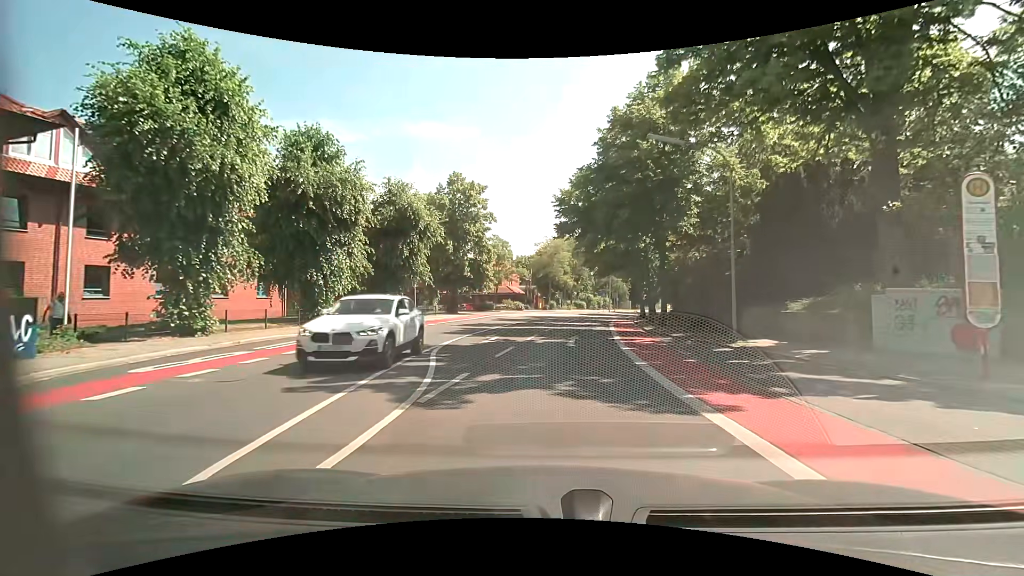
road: unclassified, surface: asphalt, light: Day
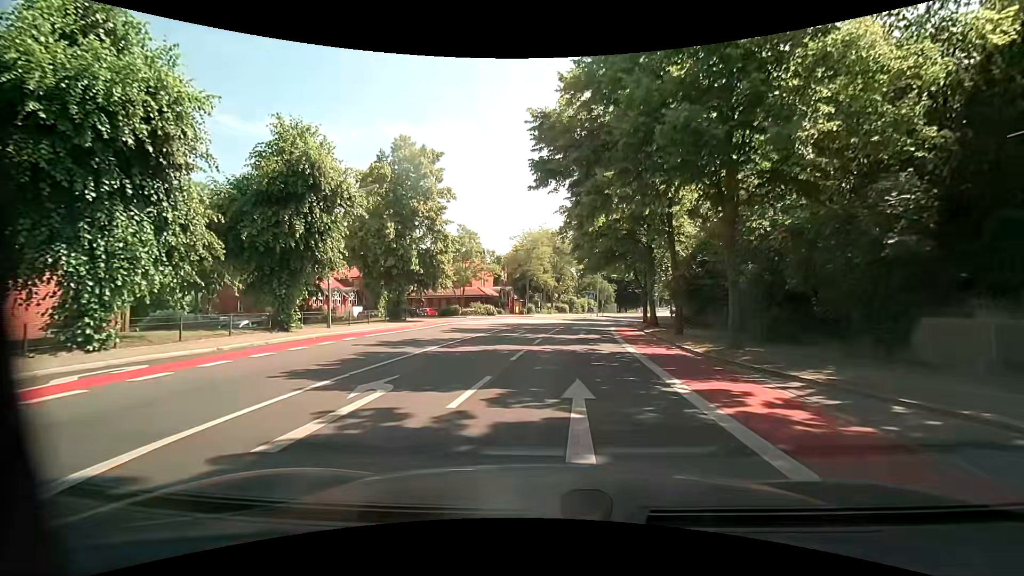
(+0.2, +12.1) m; +2°
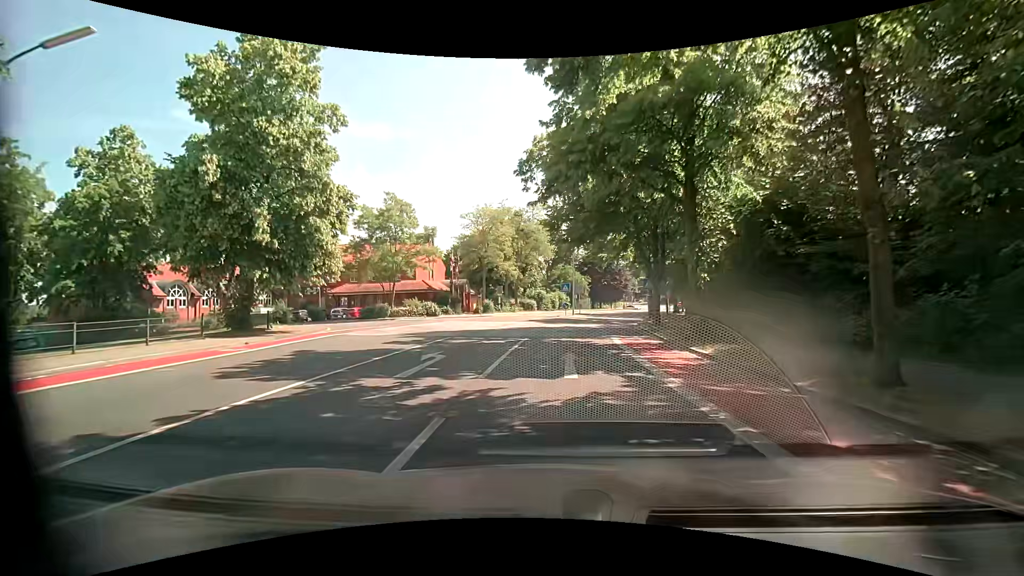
(+0.8, +15.3) m; +5°
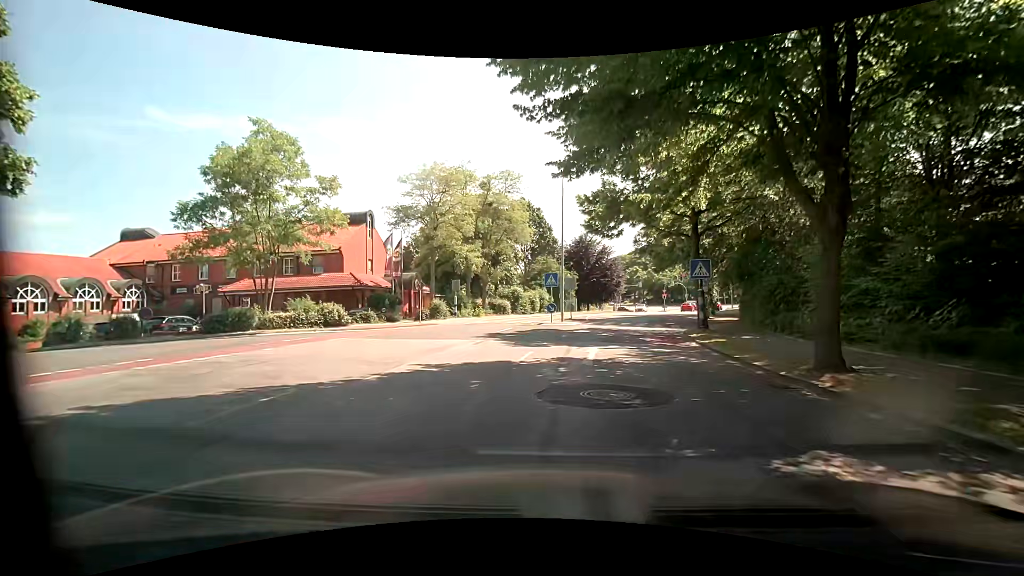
(+0.2, +16.9) m; +2°
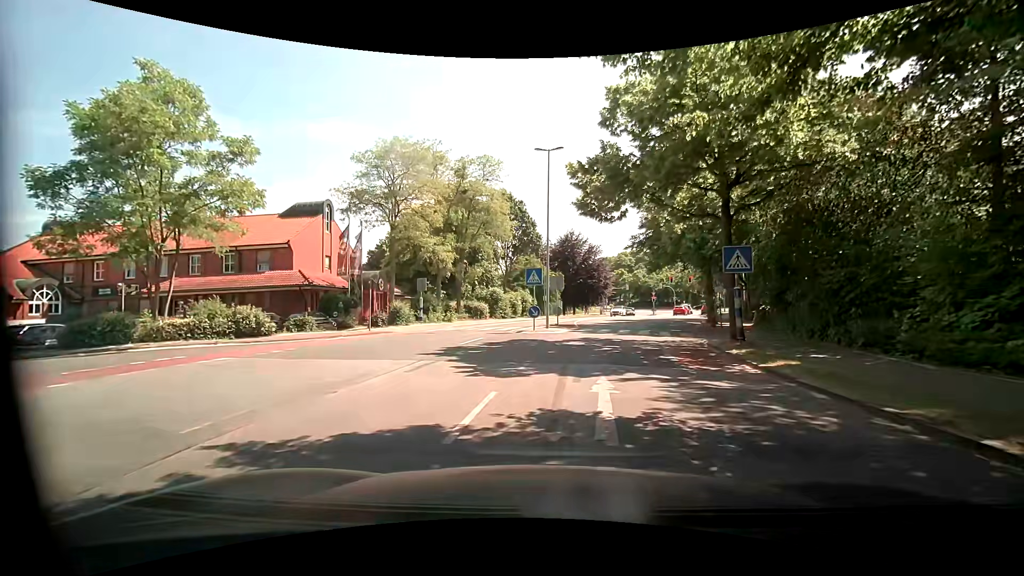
(+0.1, +6.1) m; +2°
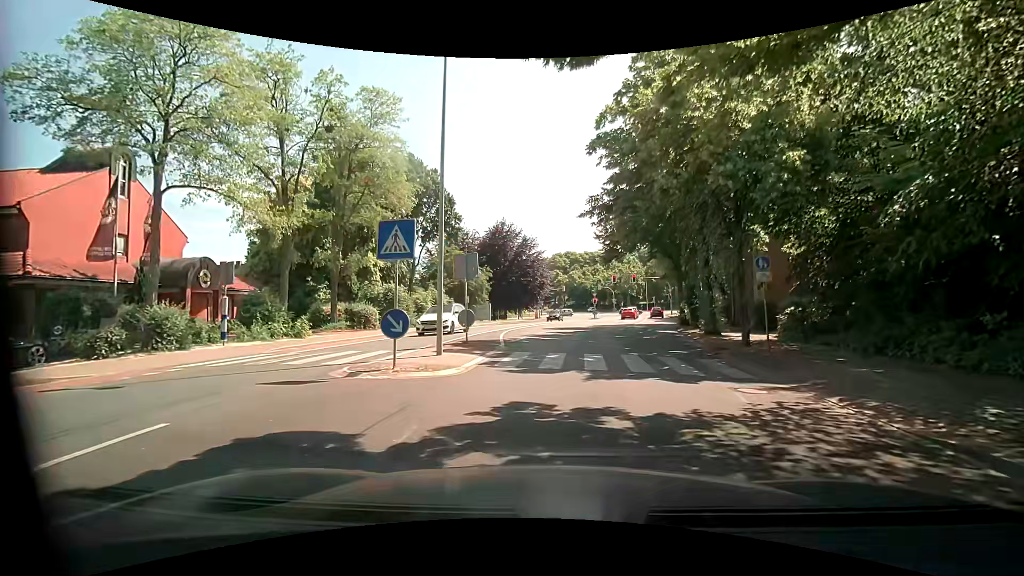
(+0.9, +13.9) m; +7°
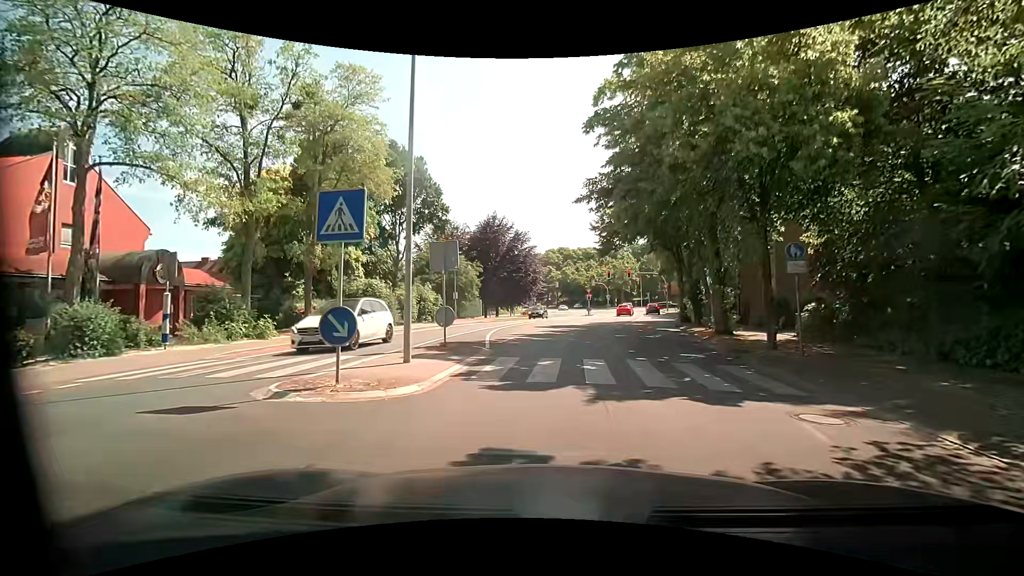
(+0.1, +2.4) m; +1°
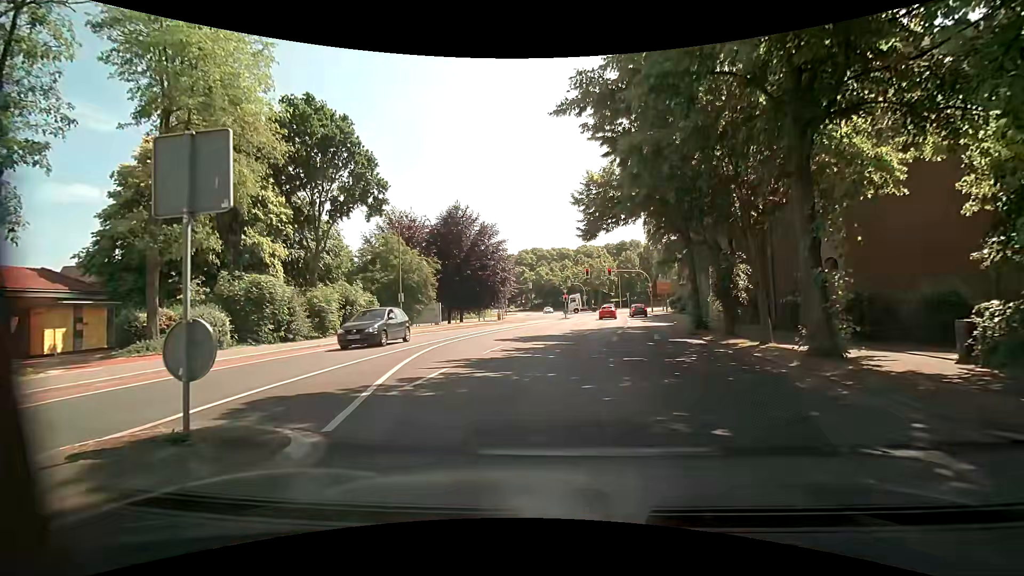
(+0.3, +9.4) m; +3°
